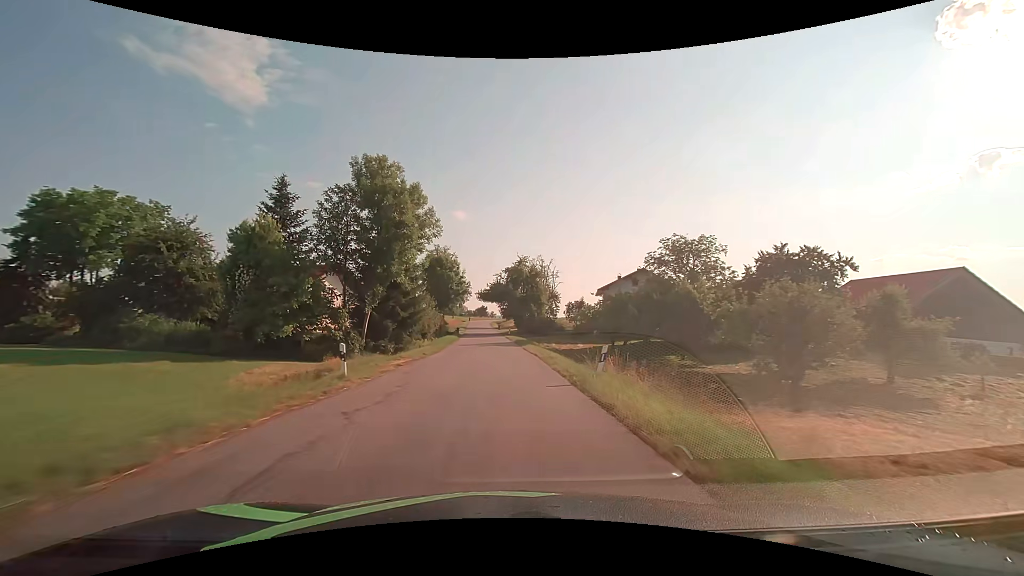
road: tertiary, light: Day
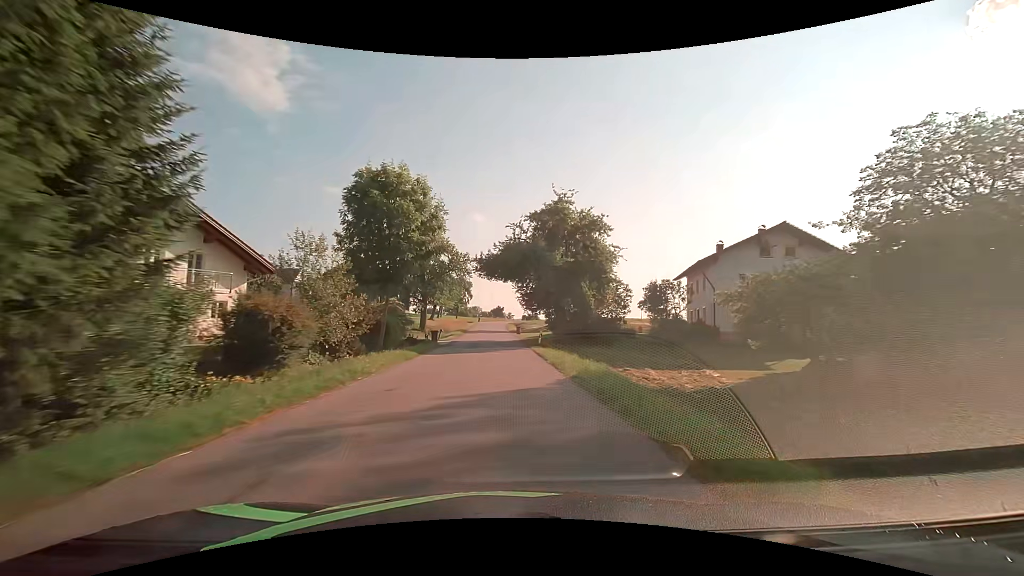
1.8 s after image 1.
(-0.5, +33.2) m; -2°
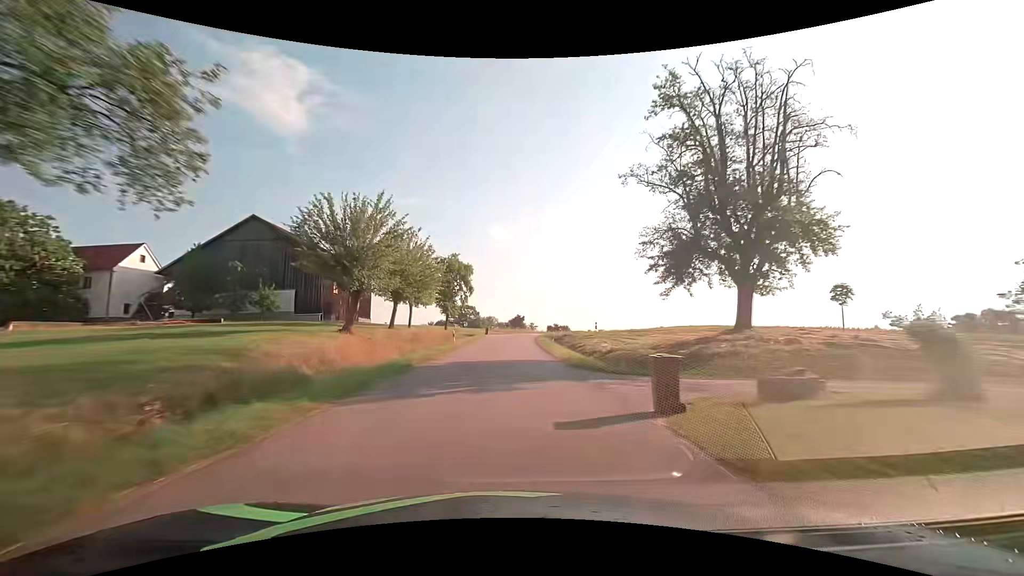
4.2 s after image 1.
(-1.4, +44.9) m; -3°
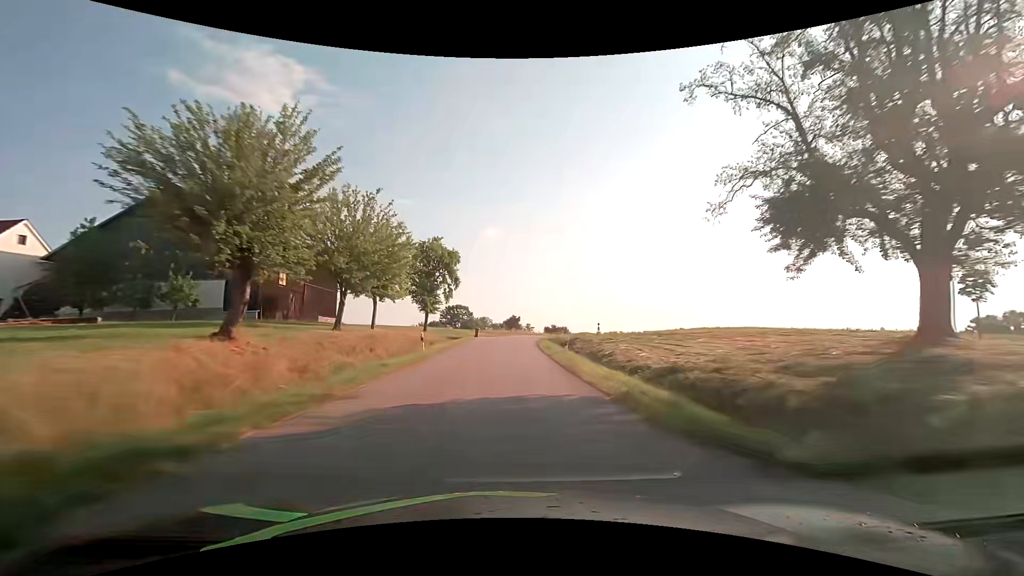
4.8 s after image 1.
(+0.1, +11.2) m; 0°
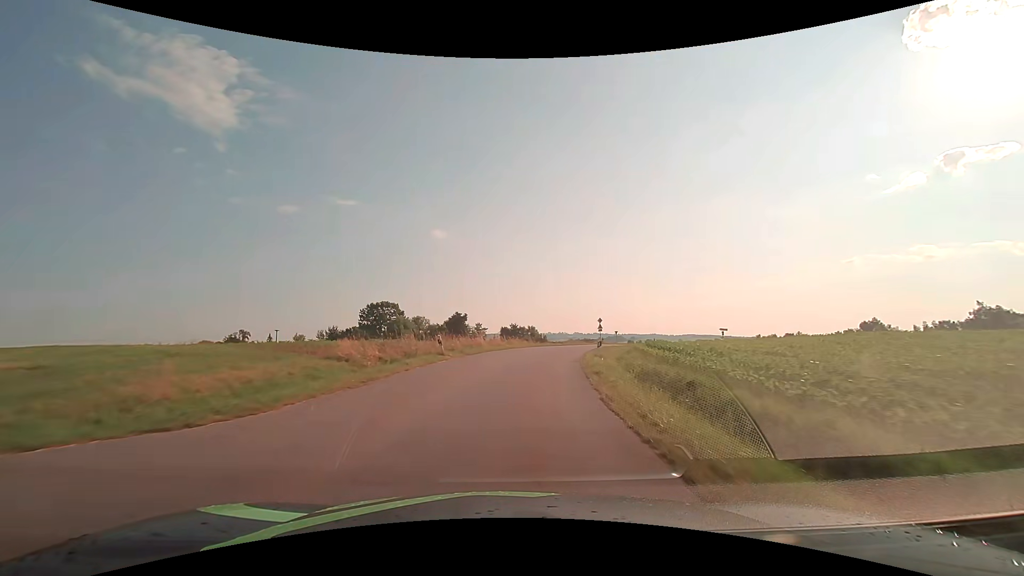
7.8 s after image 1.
(+1.8, +51.7) m; +6°
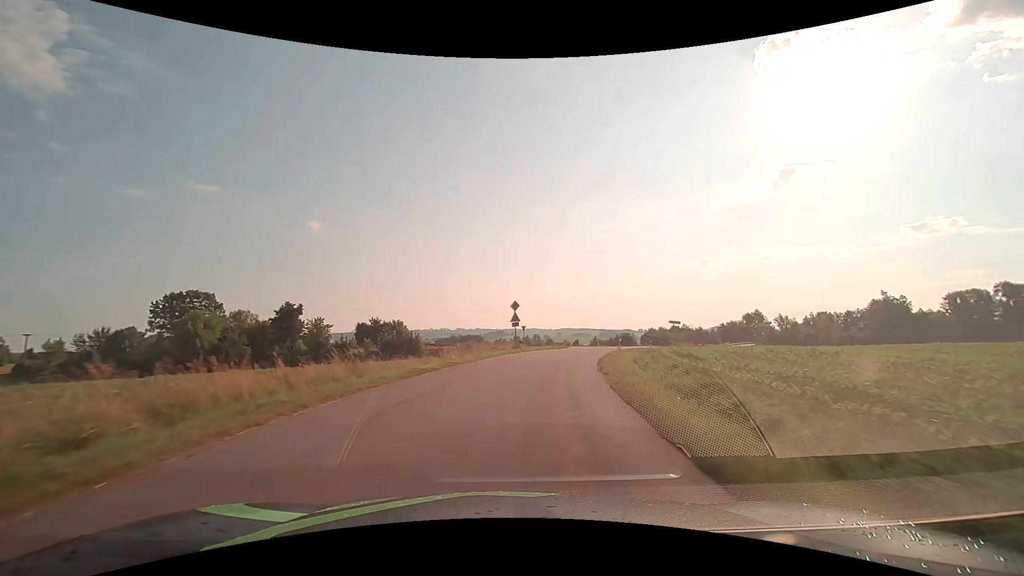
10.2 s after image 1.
(+3.5, +34.6) m; +13°
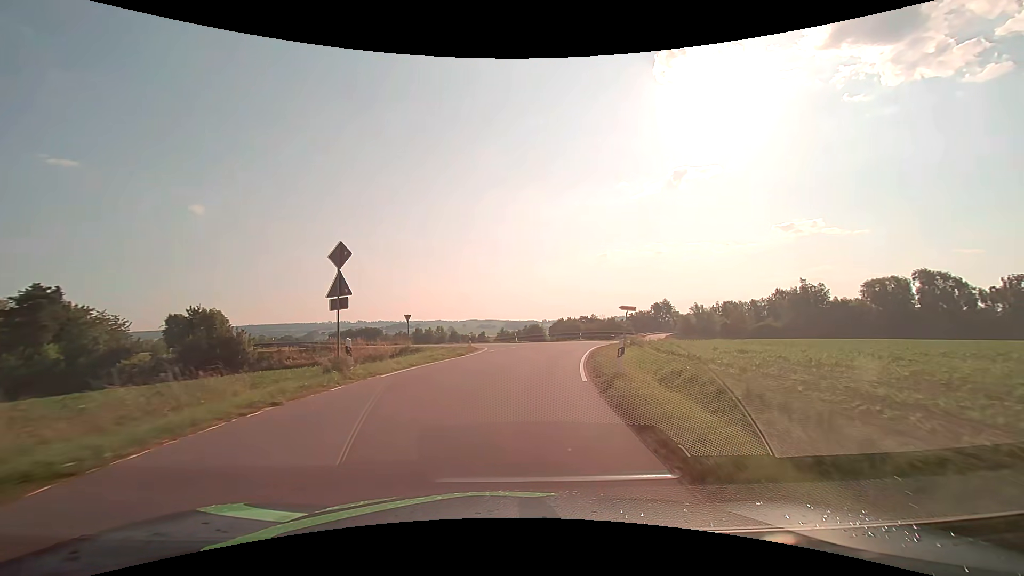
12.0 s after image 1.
(+2.2, +22.4) m; +11°
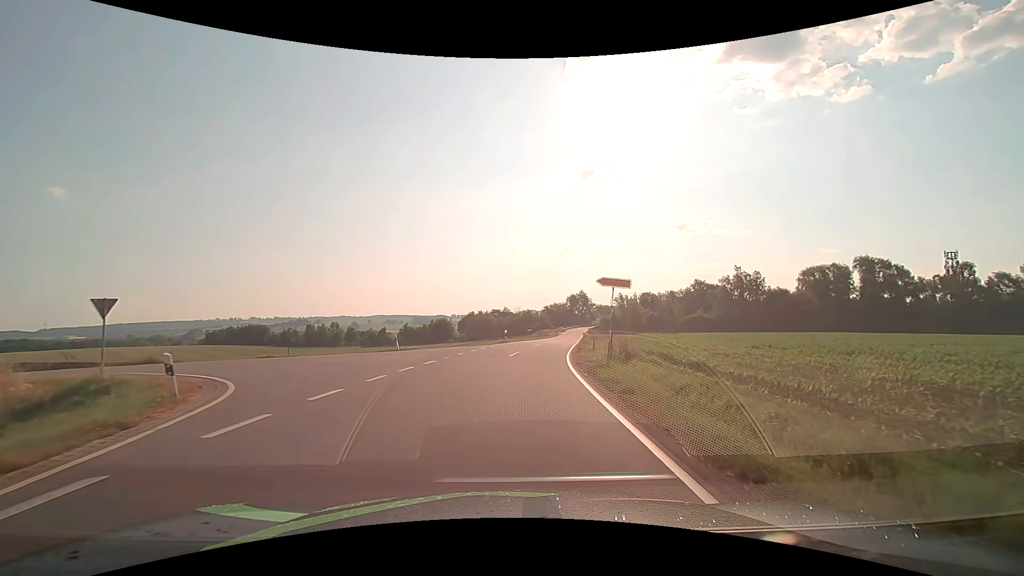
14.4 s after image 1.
(+1.7, +23.6) m; +10°
(0, +10) (0, +20) (-7, +26) (-17, +27) (-27, +27) (-37, +28) (-47, +29) (-57, +29) (-67, +30) (-77, +31) m
